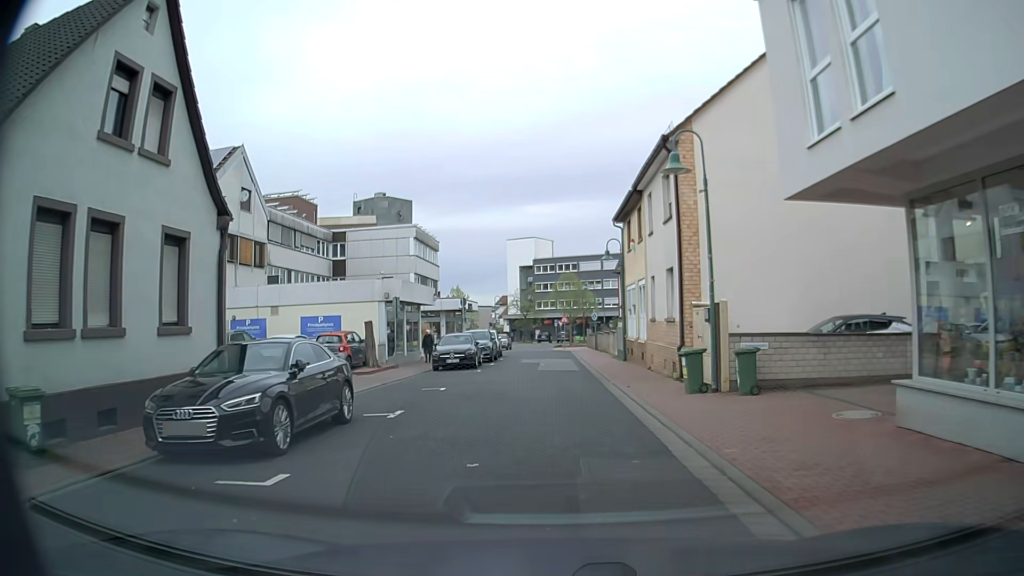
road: residential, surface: asphalt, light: Day
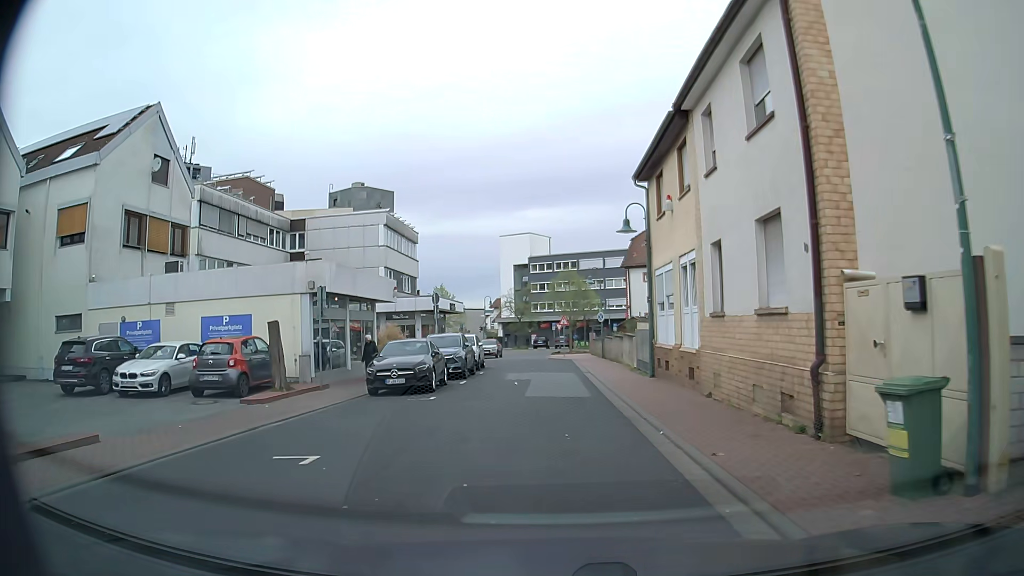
(0.0, +9.3) m; 0°
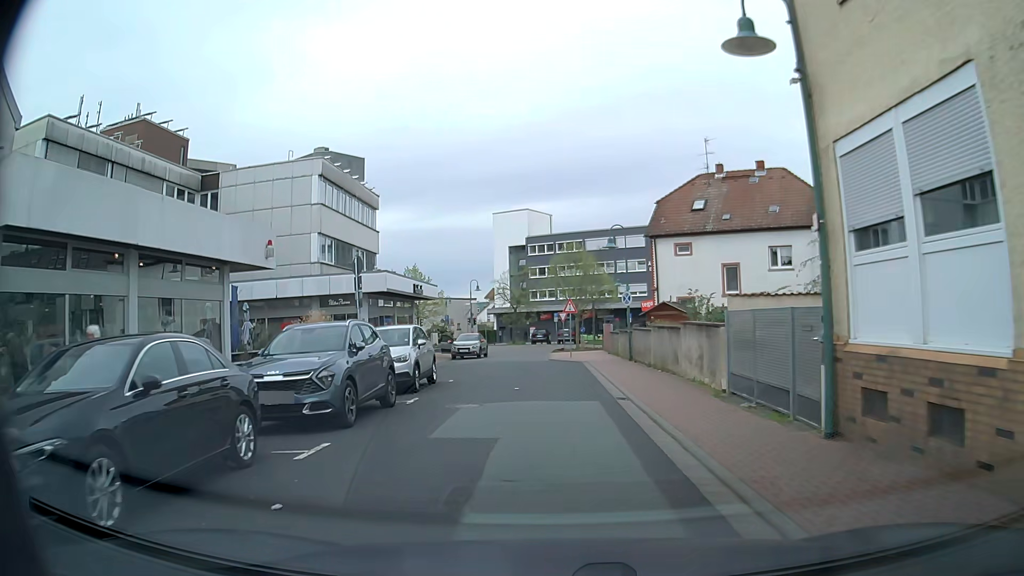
(0.0, +13.9) m; 0°
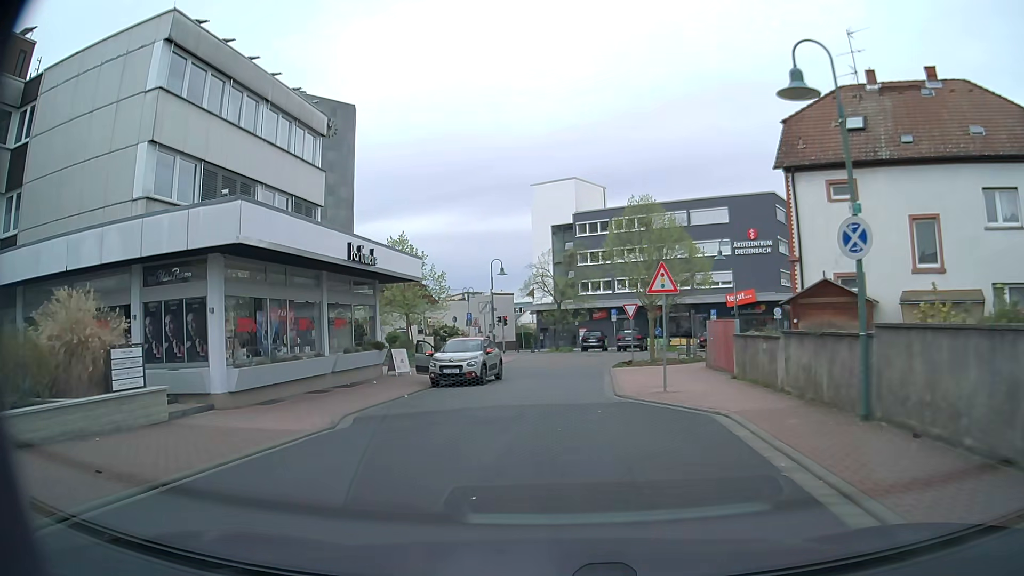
(-0.3, +18.5) m; -3°
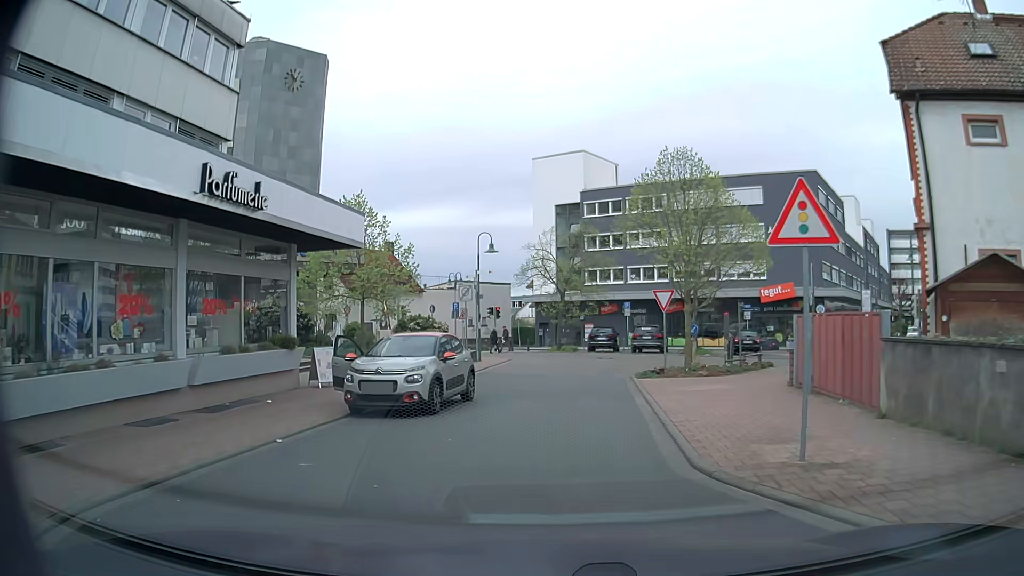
(-0.1, +8.7) m; -1°
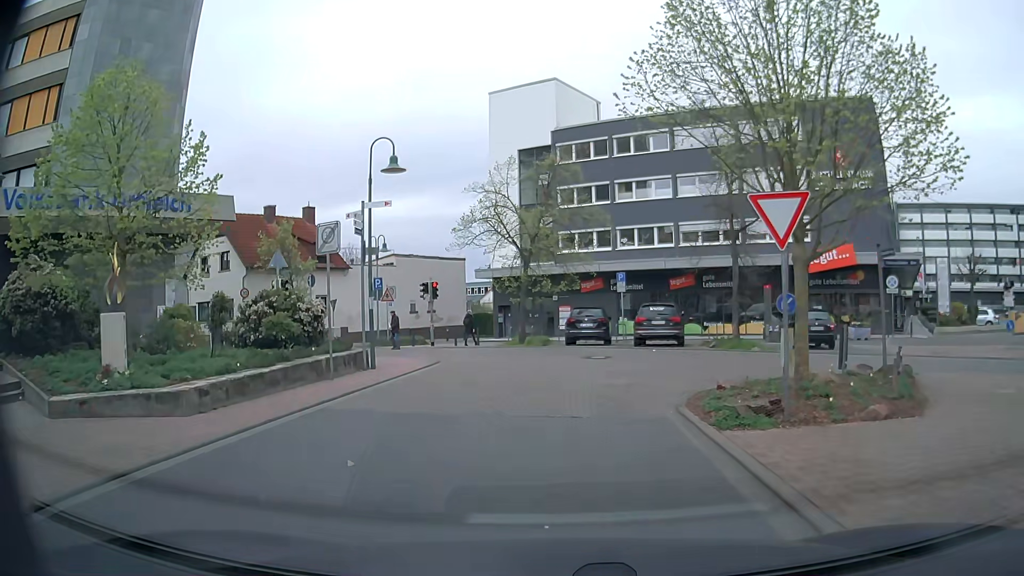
(+0.5, +14.0) m; +2°
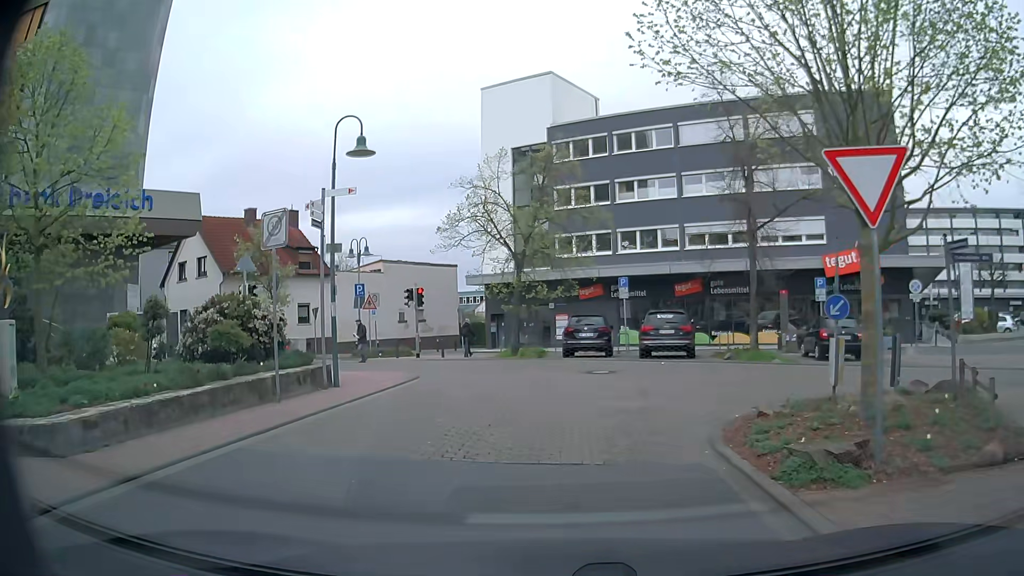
(+0.1, +2.7) m; +2°
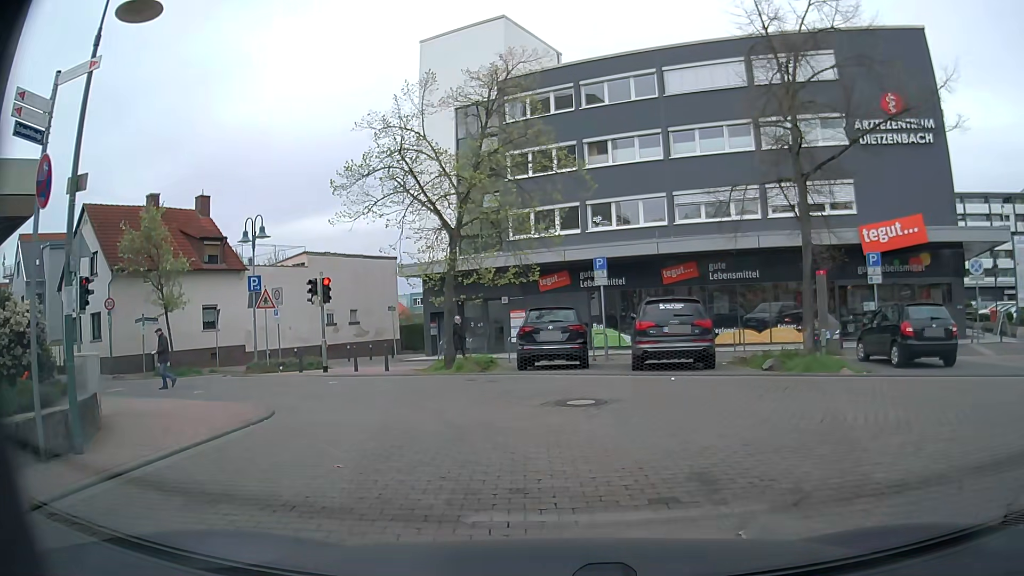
(0.0, +7.6) m; +2°
